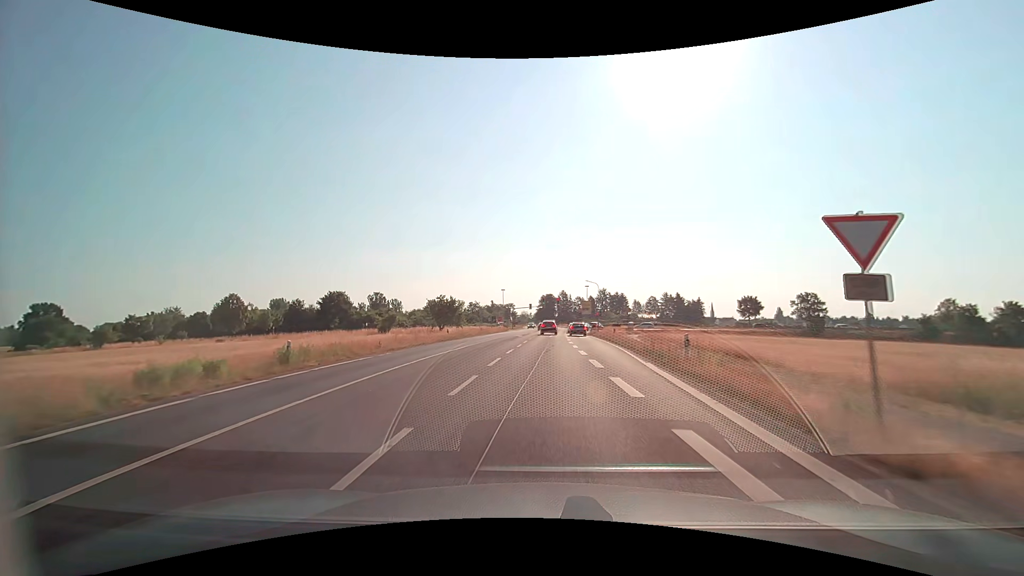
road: secondary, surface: asphalt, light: Day
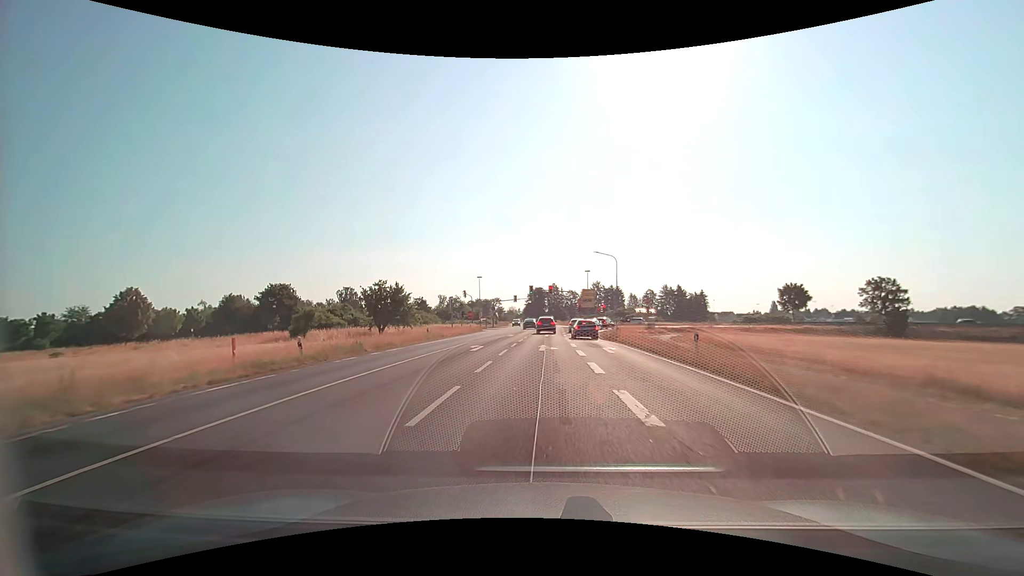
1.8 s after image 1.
(+0.4, +26.8) m; +1°
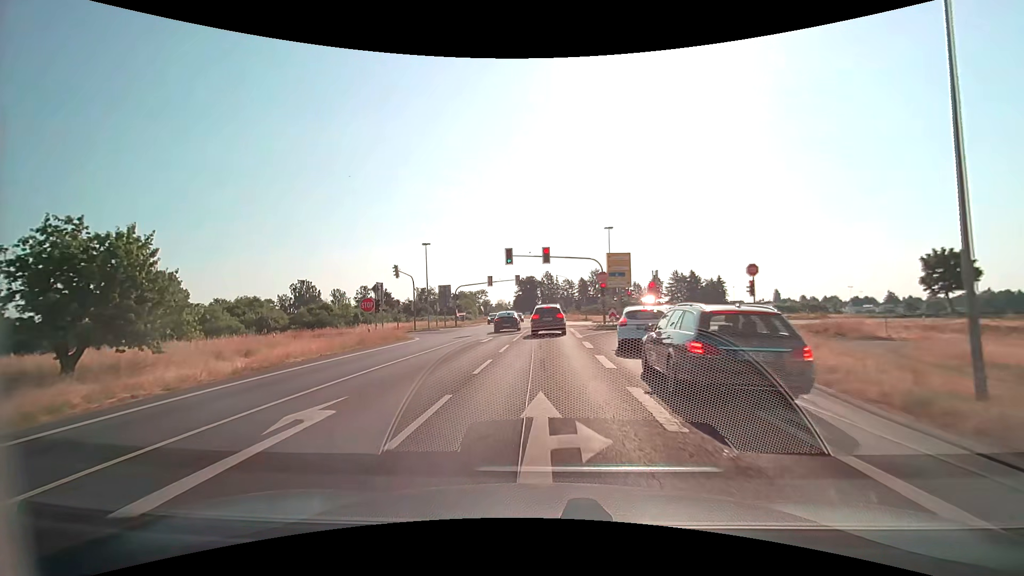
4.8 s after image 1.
(+0.3, +37.1) m; +1°
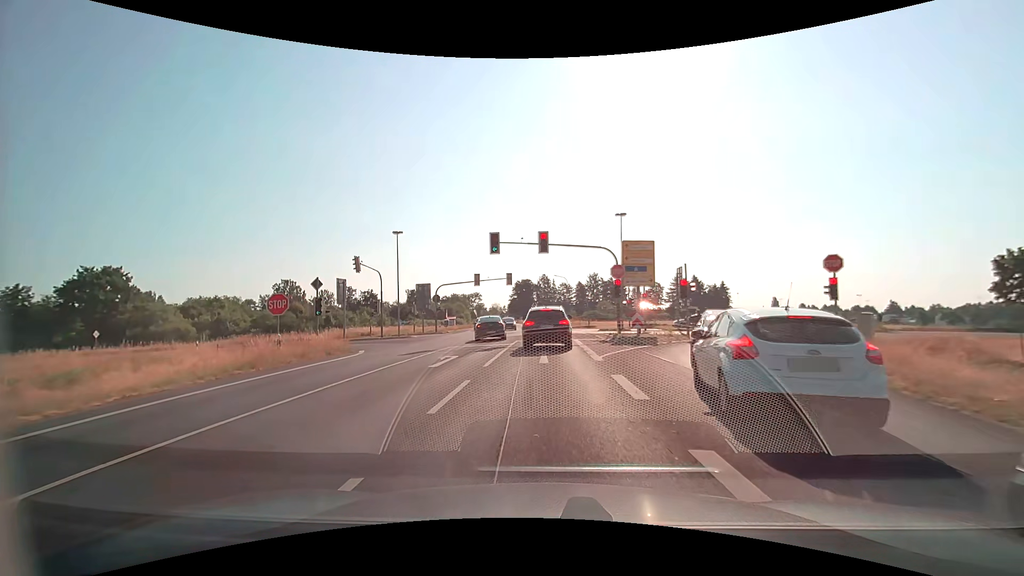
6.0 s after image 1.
(0.0, +9.6) m; 0°
(0, +10) (0, +20) (0, +30) (0, +40) (0, +50) (0, +60) (0, +70) (-1, +80) (-2, +90) (-2, +100) m
